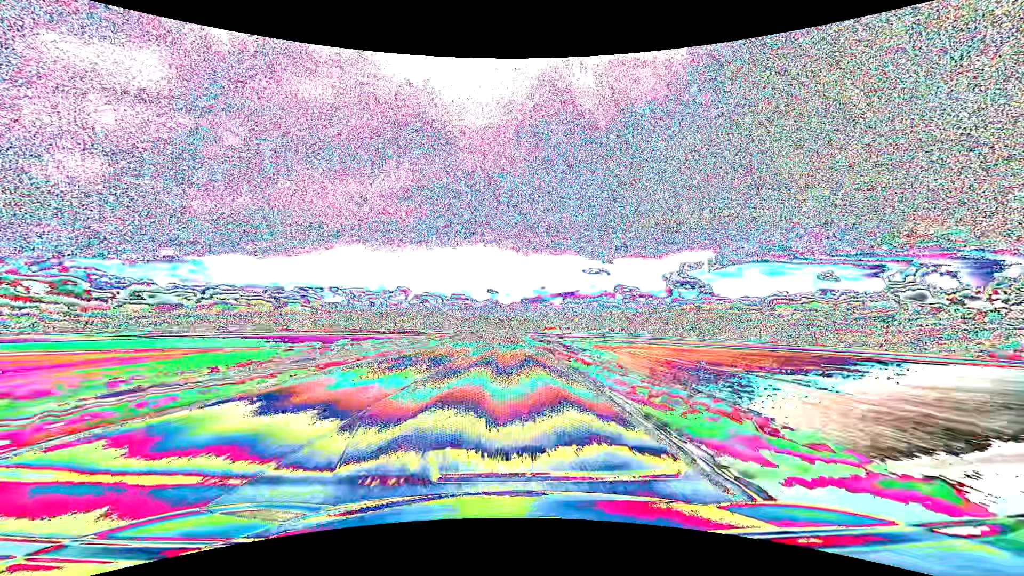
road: primary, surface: asphalt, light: Day
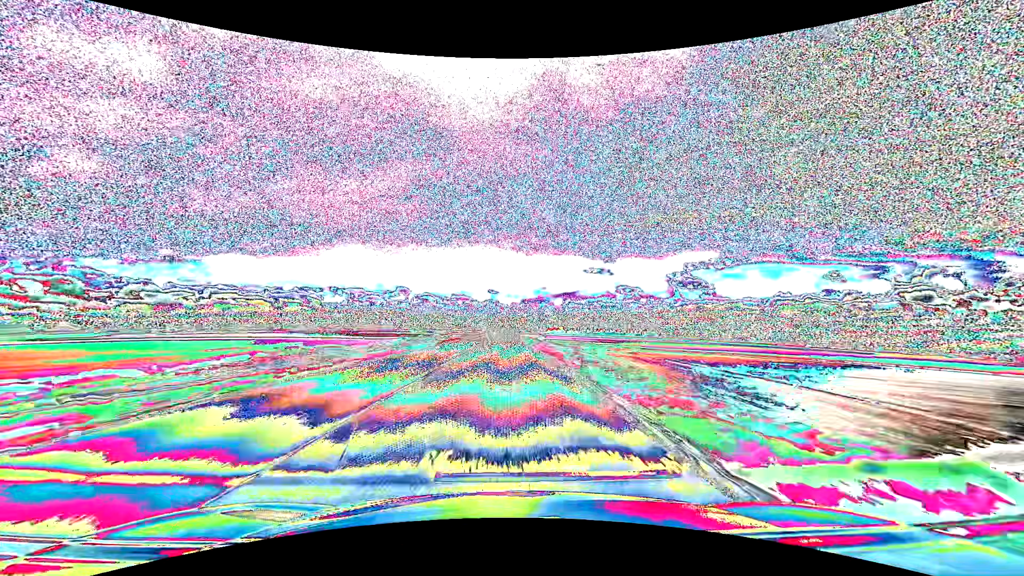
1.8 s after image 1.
(-0.1, +47.5) m; 0°
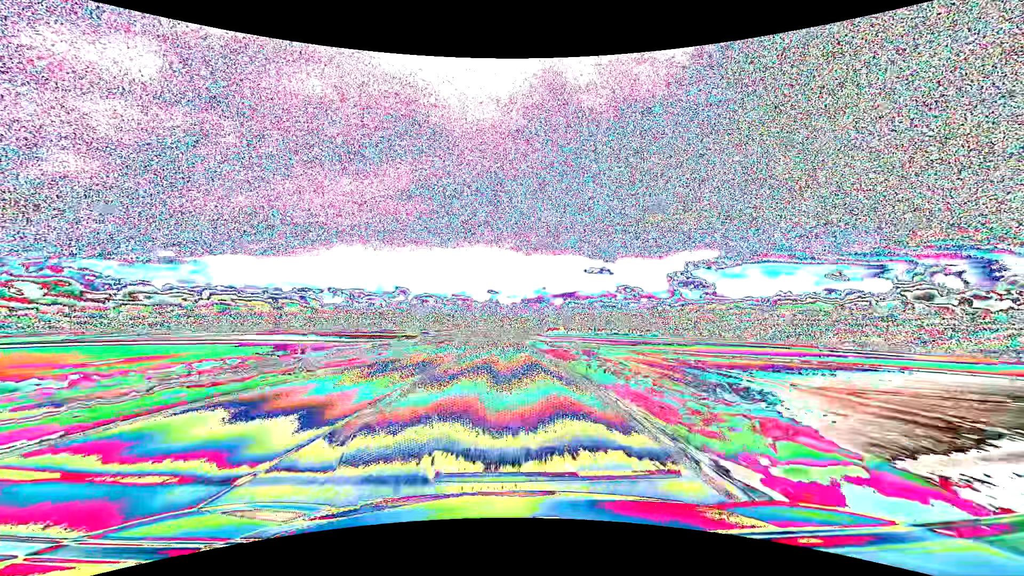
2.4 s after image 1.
(0.0, +15.8) m; 0°
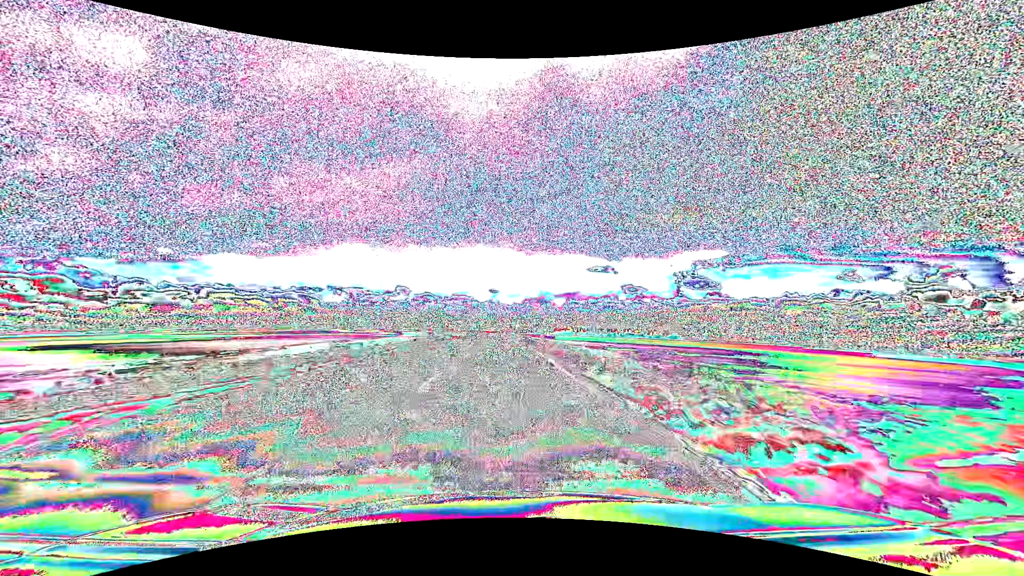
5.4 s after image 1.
(-0.1, +79.2) m; 0°
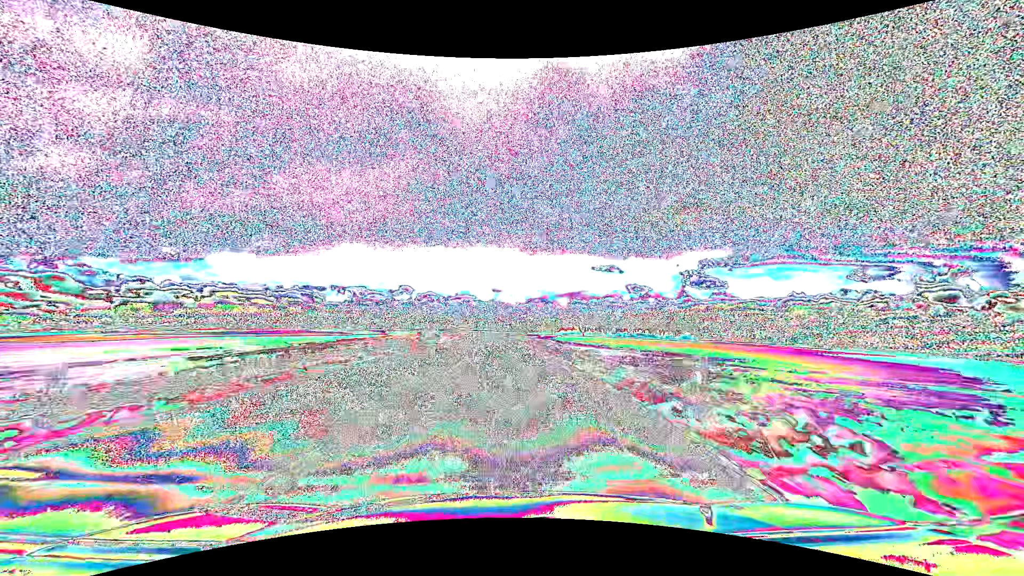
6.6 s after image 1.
(-0.1, +31.7) m; 0°
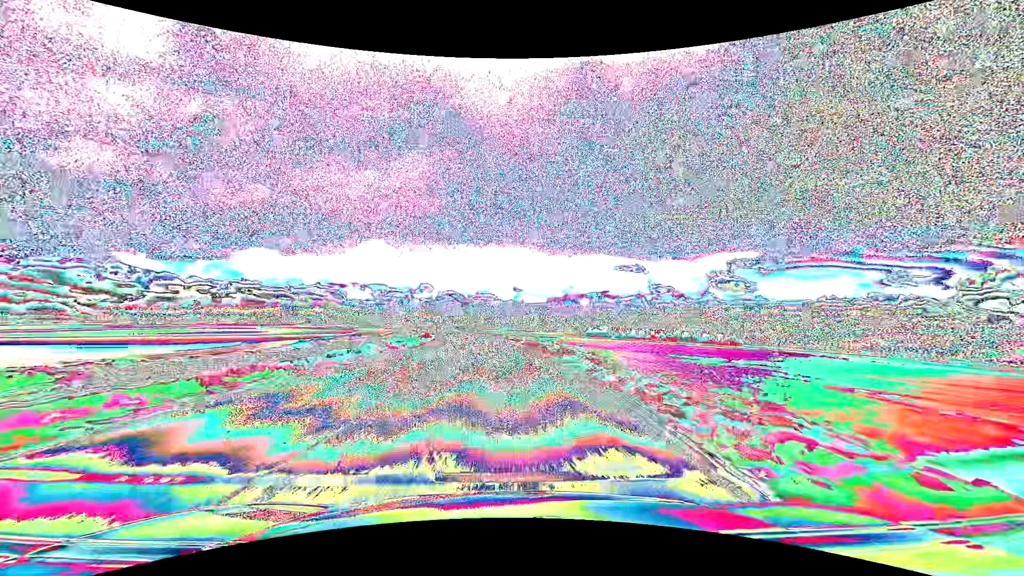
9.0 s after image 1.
(-0.9, +63.4) m; -2°
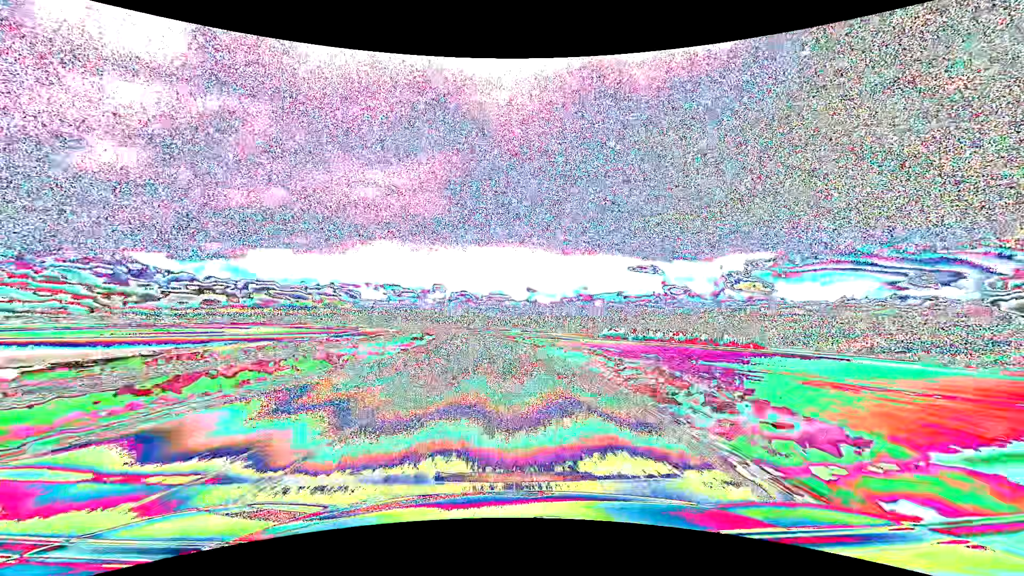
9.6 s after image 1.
(-0.2, +15.9) m; -1°
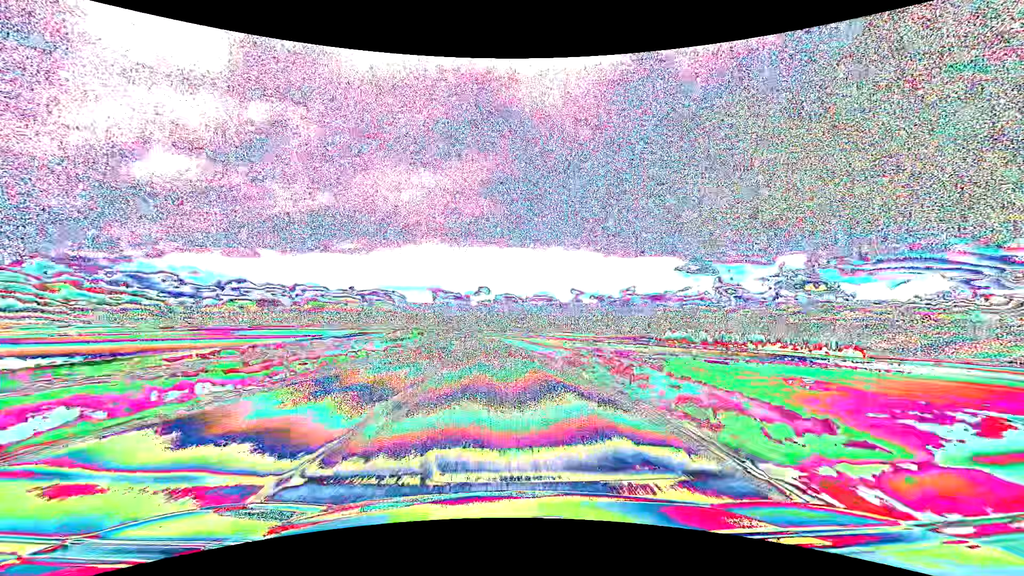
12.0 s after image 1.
(-2.8, +63.3) m; -5°
(0, +10) (0, +20) (-1, +30) (-1, +40) (-2, +50) (-3, +60) (-4, +70) (-5, +80) (-7, +90) (-8, +100) m
